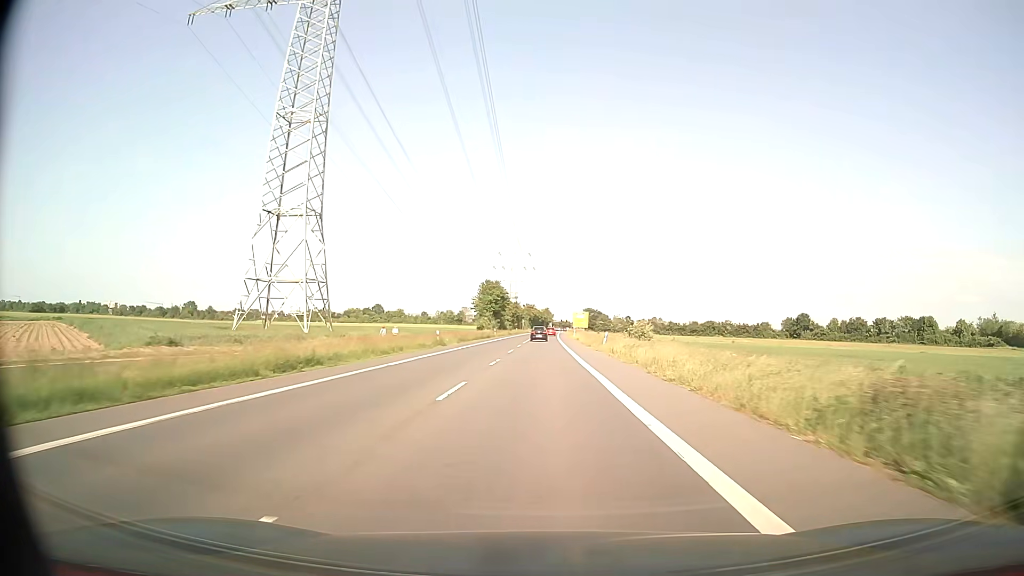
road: secondary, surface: asphalt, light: Day
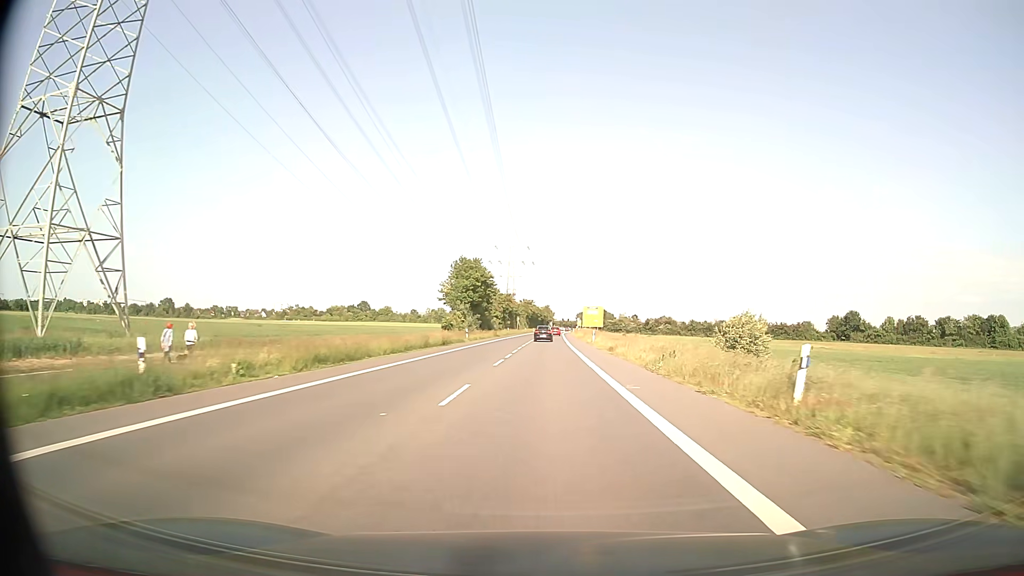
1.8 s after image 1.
(-0.1, +36.8) m; 0°
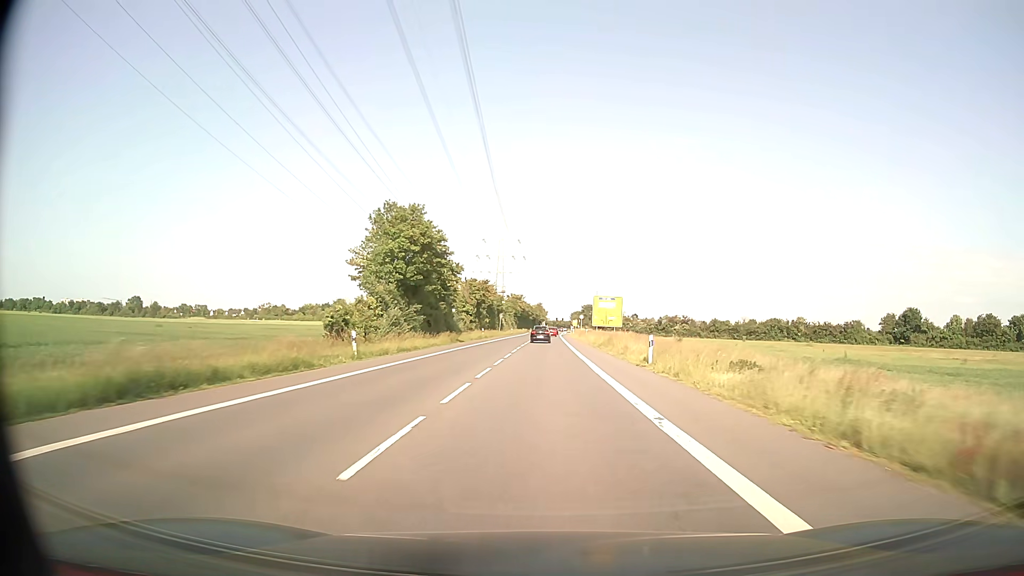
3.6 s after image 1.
(+0.3, +35.8) m; +1°
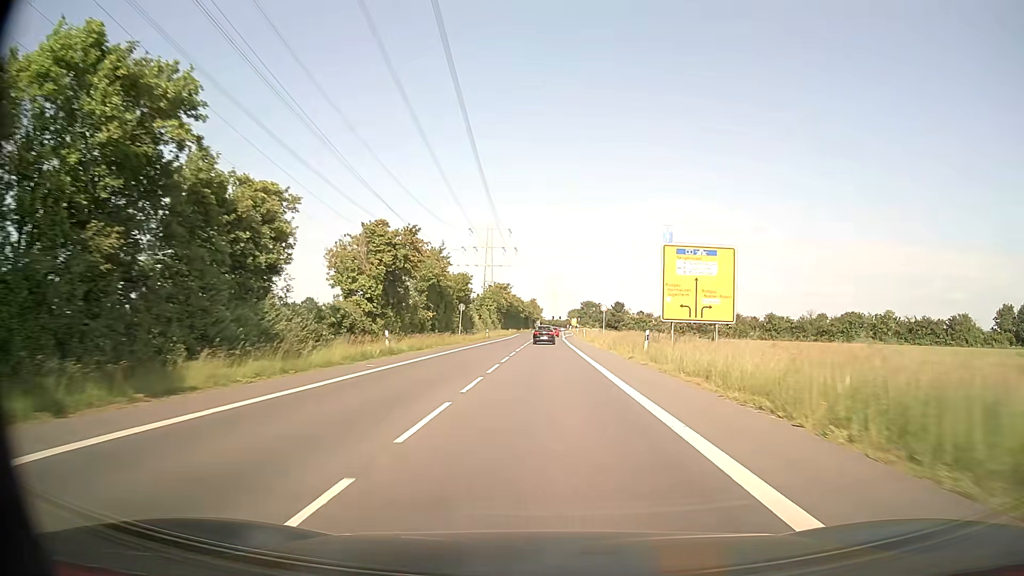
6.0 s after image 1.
(+0.3, +46.1) m; 0°
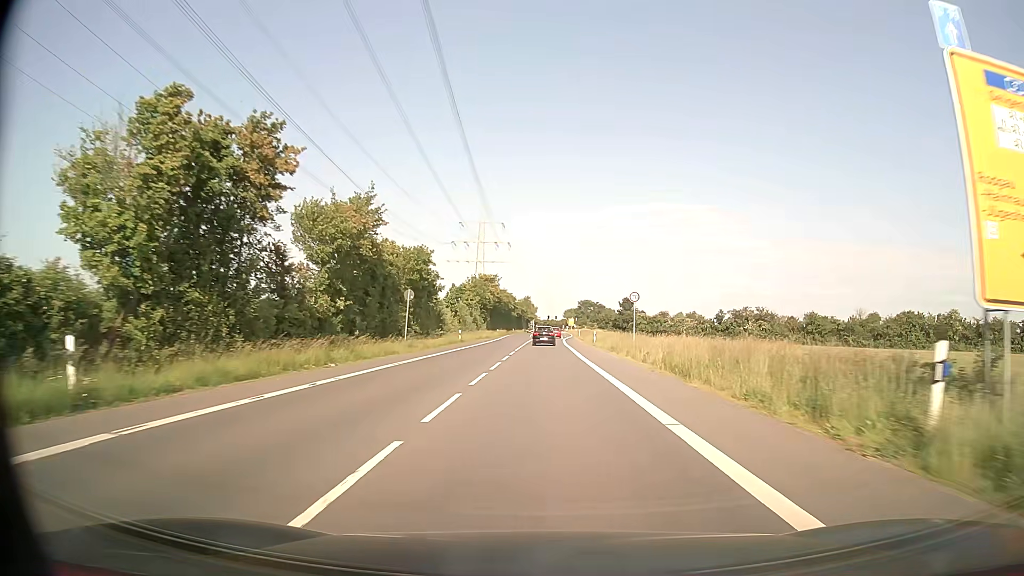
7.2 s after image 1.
(+0.1, +22.4) m; 0°
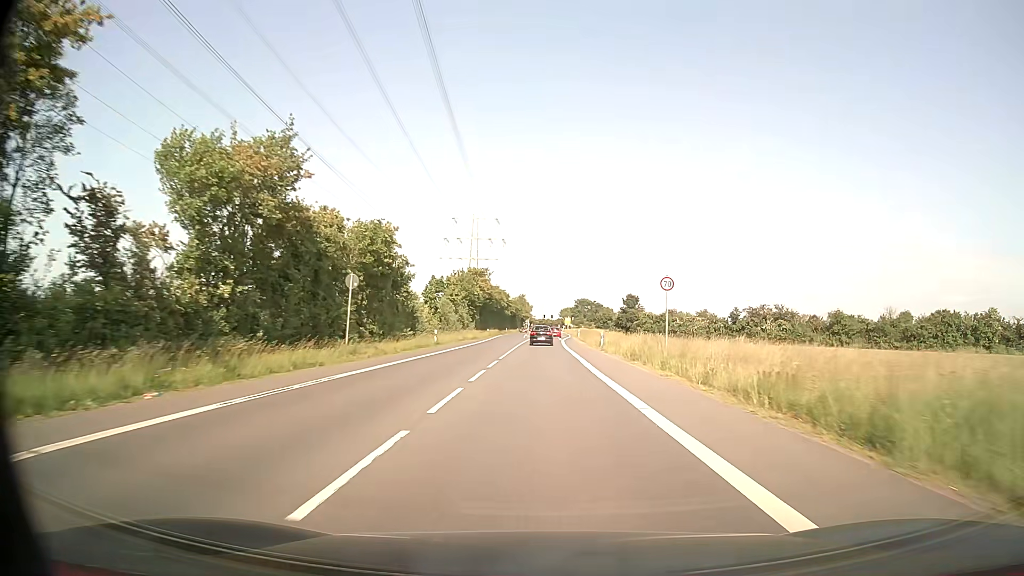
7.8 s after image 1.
(0.0, +11.0) m; 0°
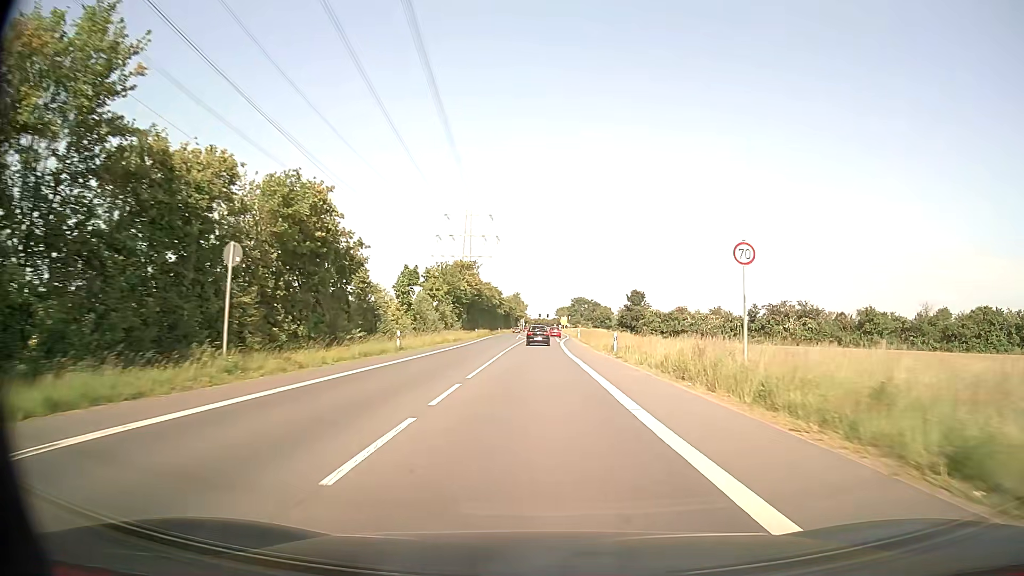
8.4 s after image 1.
(+0.1, +10.9) m; +1°
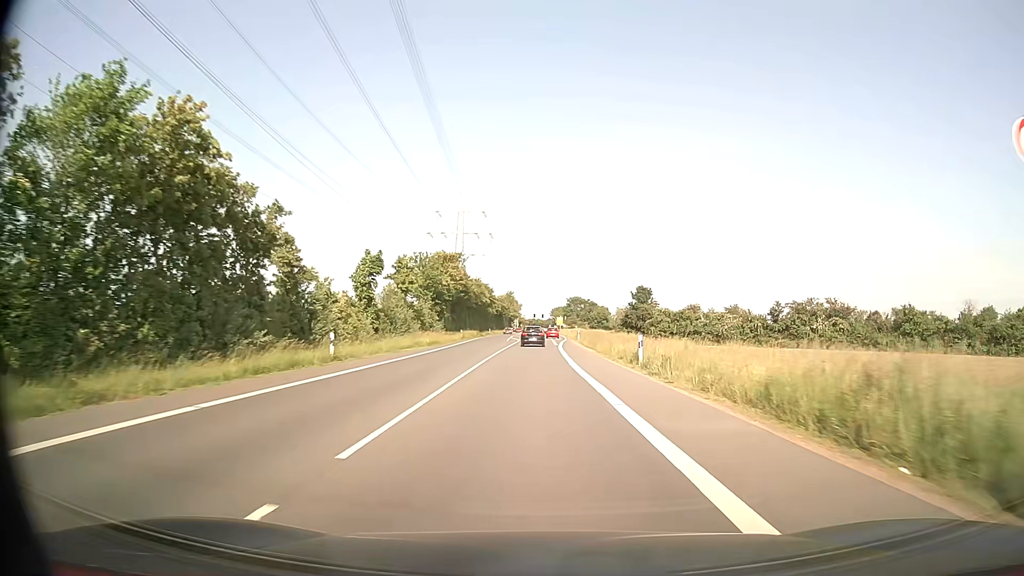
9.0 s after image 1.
(0.0, +10.8) m; 0°
(0, +10) (0, +20) (0, +30) (0, +40) (0, +50) (+1, +60) (+1, +70) (+2, +80) (+2, +90) (+2, +100) m
